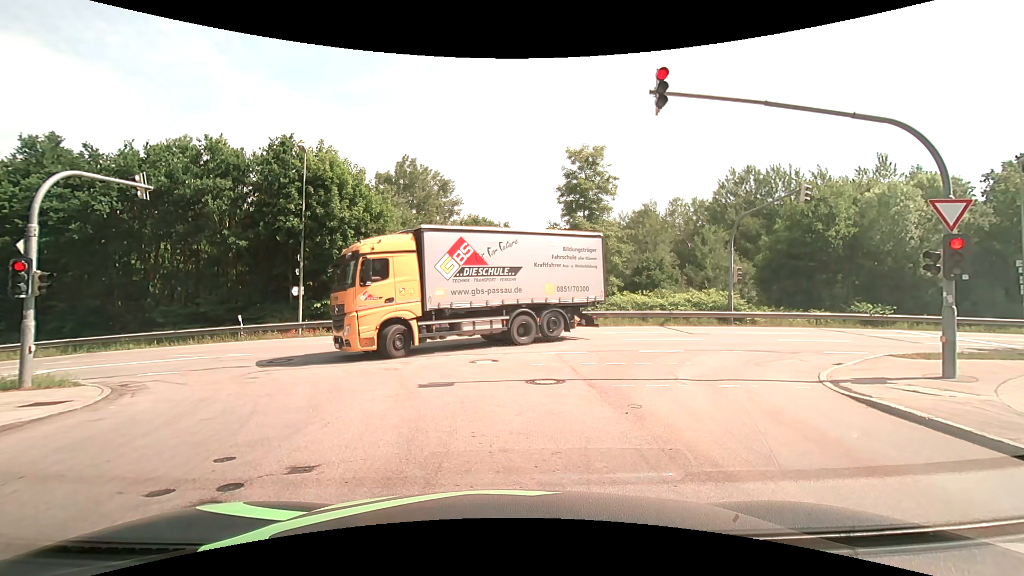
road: residential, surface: asphalt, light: Day
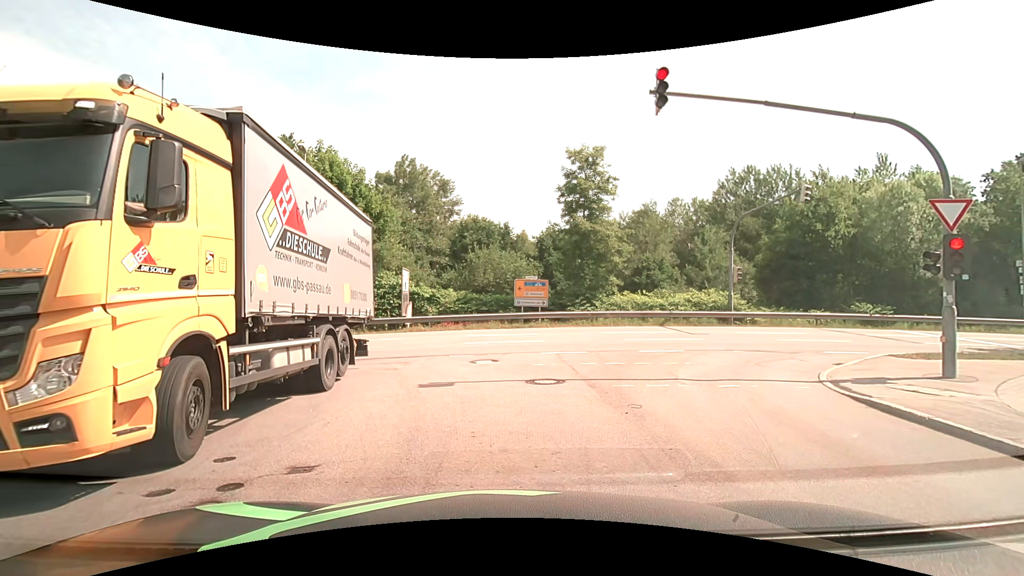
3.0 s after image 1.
(0.0, 0.0) m; 0°
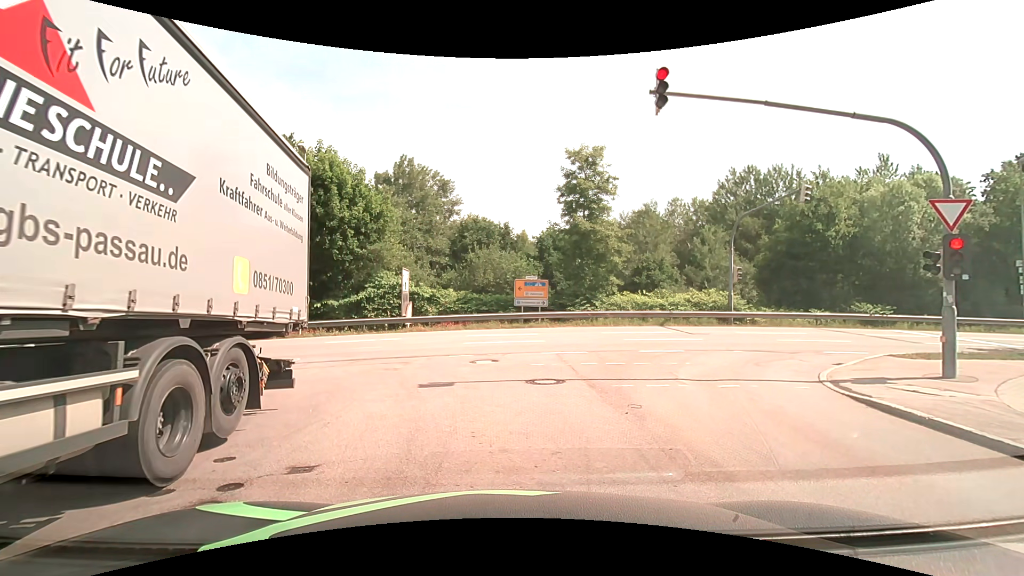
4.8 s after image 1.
(0.0, 0.0) m; 0°
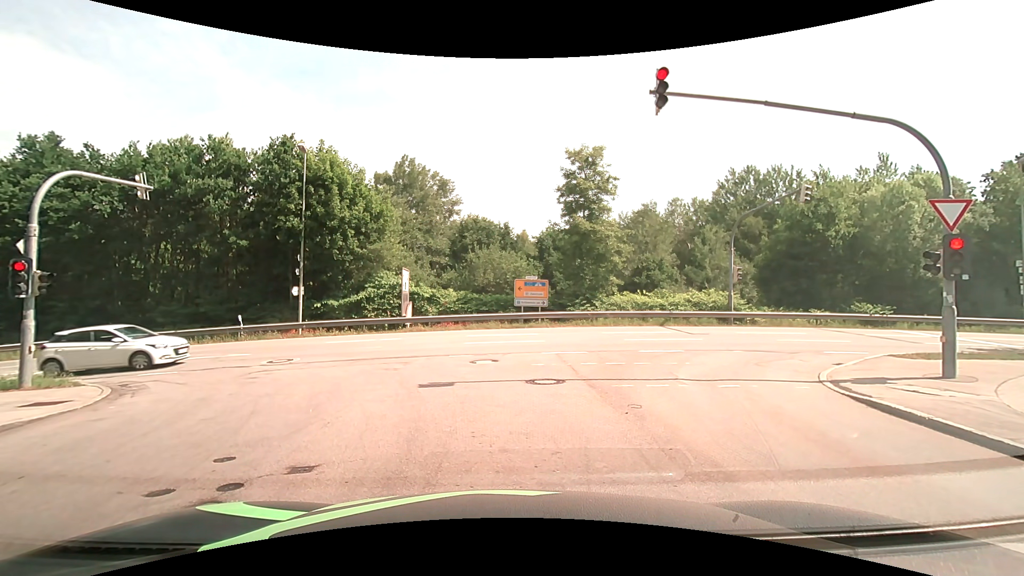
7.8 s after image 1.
(0.0, 0.0) m; 0°
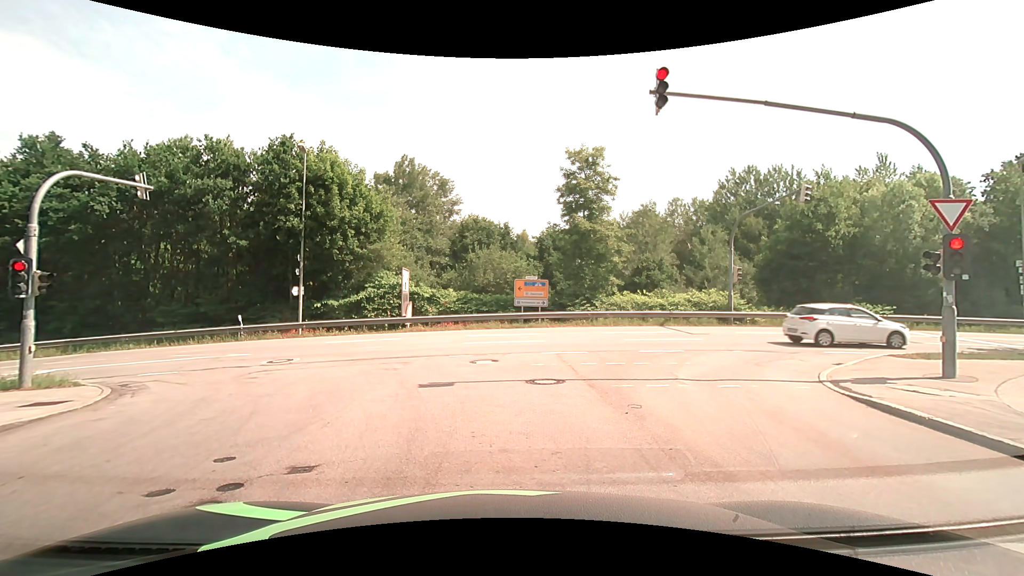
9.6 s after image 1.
(0.0, 0.0) m; 0°
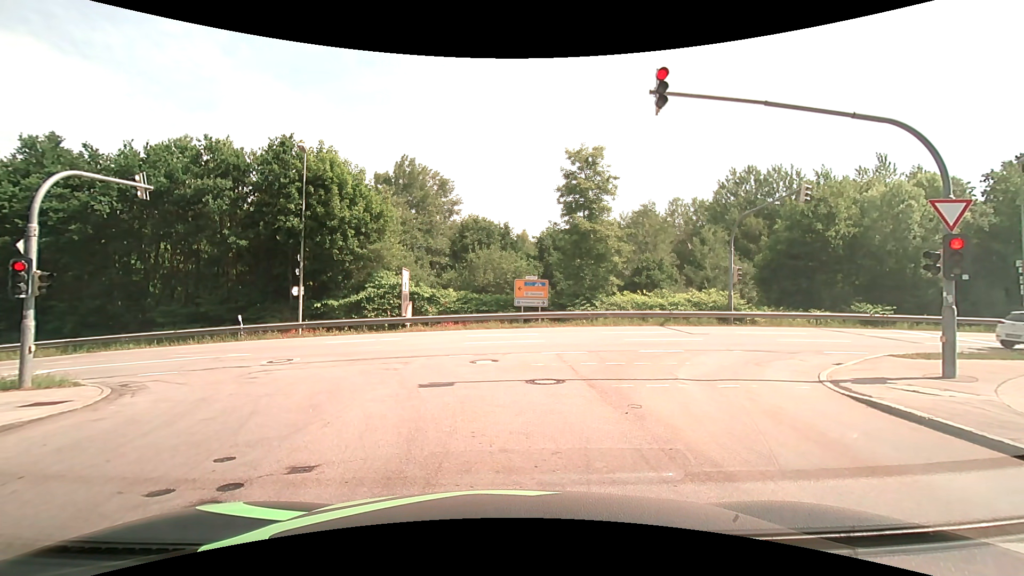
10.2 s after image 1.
(0.0, 0.0) m; 0°
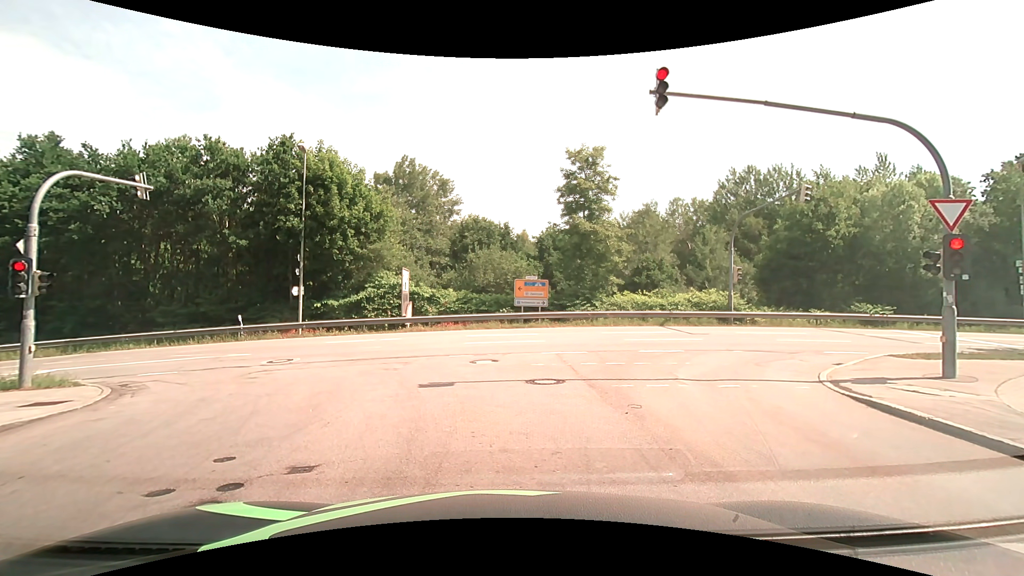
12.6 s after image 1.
(0.0, 0.0) m; 0°
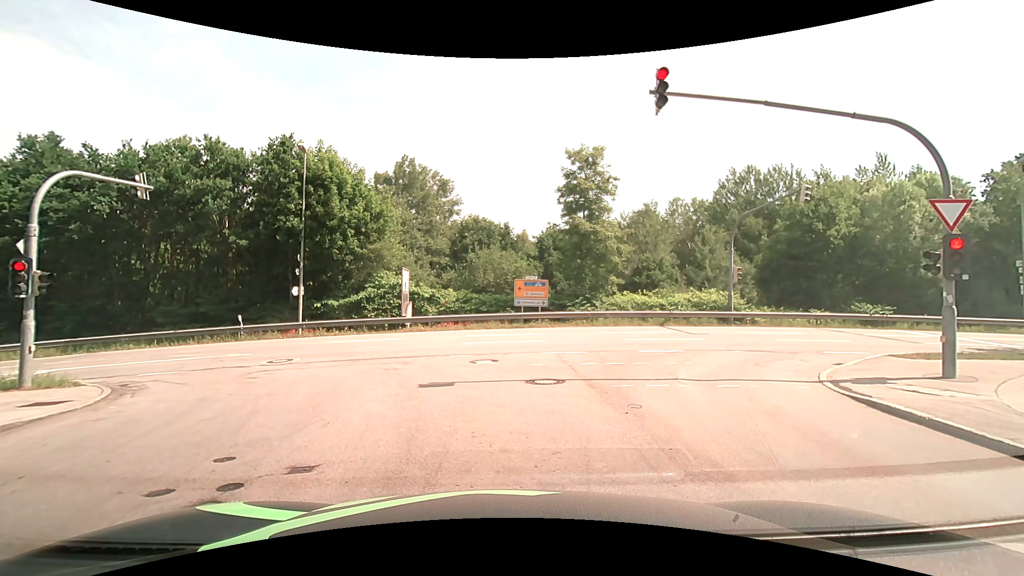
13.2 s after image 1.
(0.0, 0.0) m; 0°
(0, +10) (-3, +19) (-11, +25) (-21, +26) (-31, +26) (-41, +25) (-51, +25) (-61, +24) (-71, +23) (-81, +22) m
